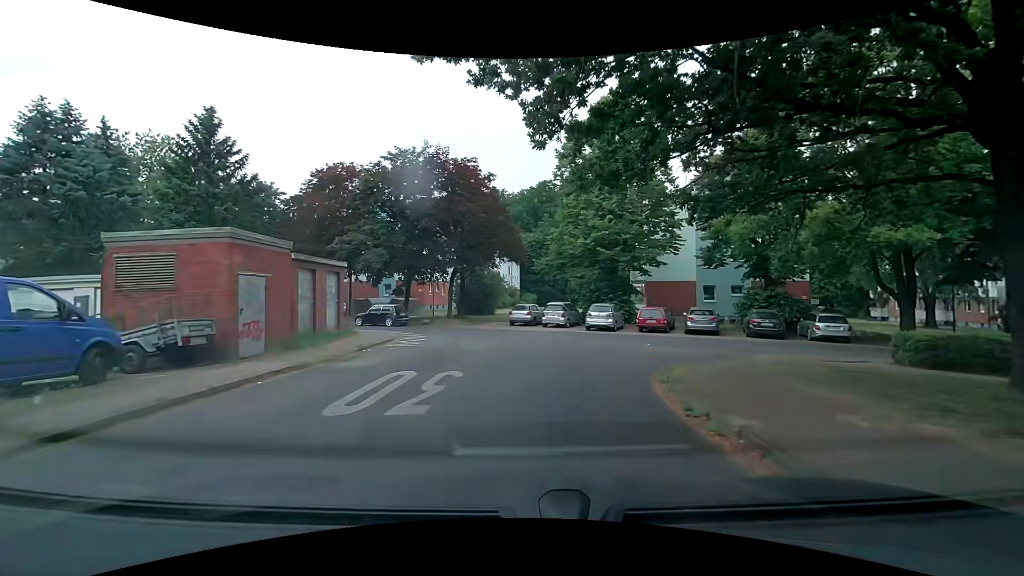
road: residential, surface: asphalt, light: Day
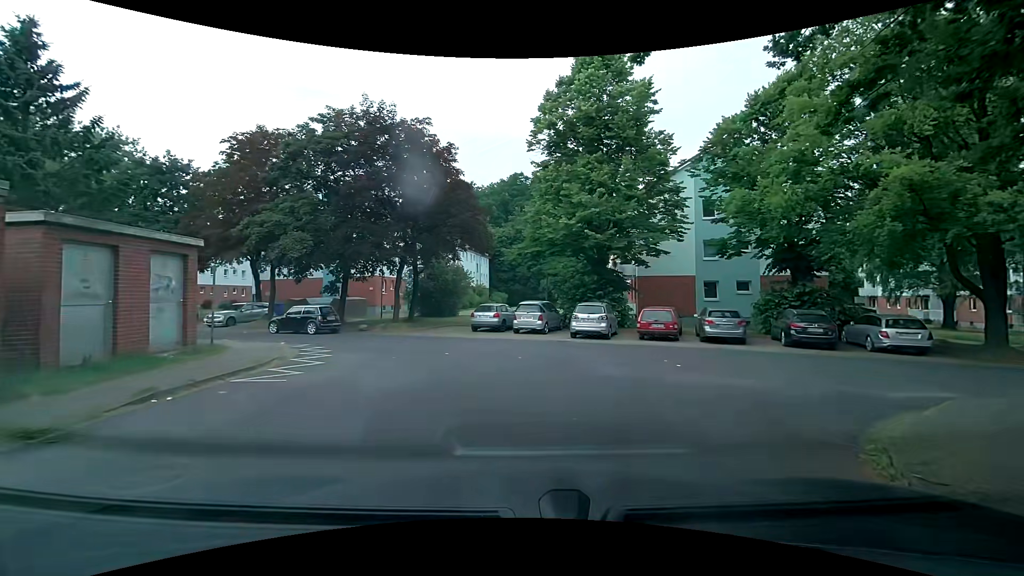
(+0.1, +7.2) m; +2°
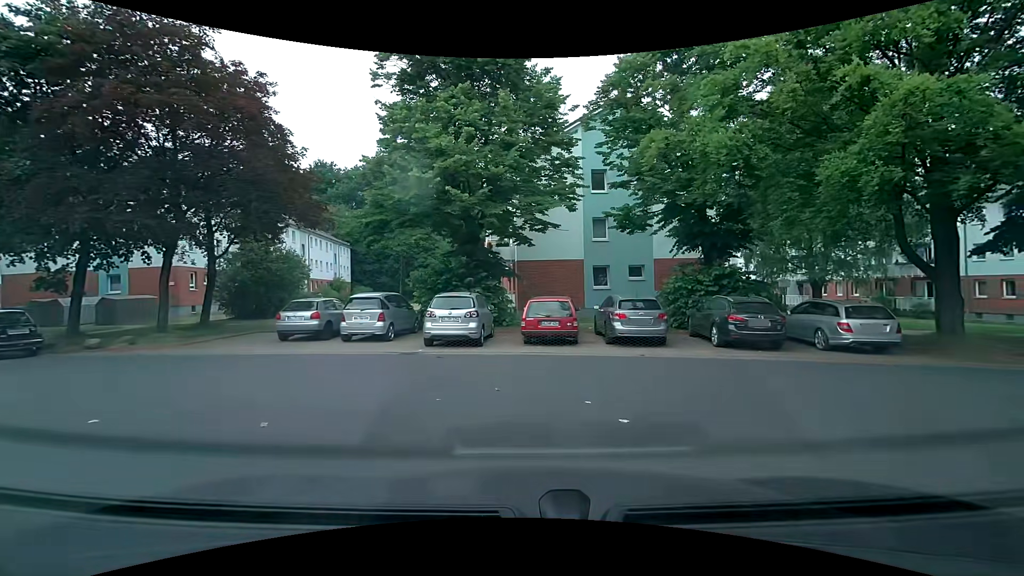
(+0.9, +7.3) m; +15°
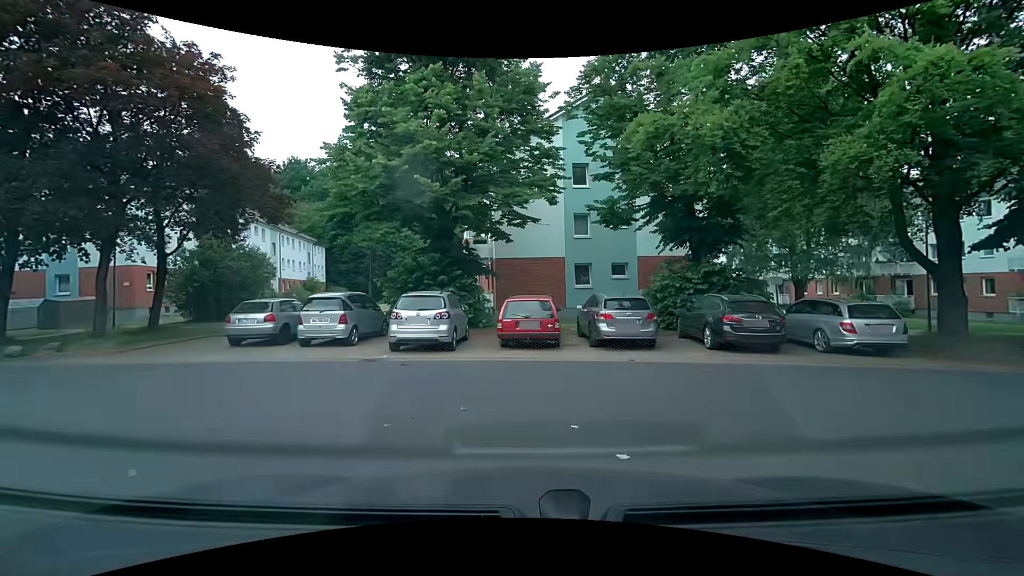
(0.0, +1.4) m; +3°
